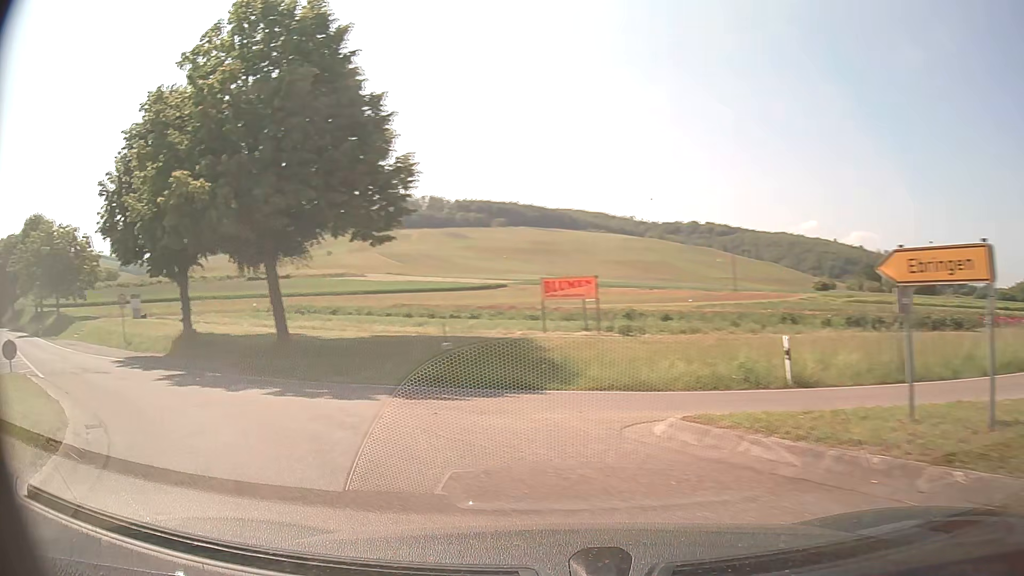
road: primary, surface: asphalt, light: Day
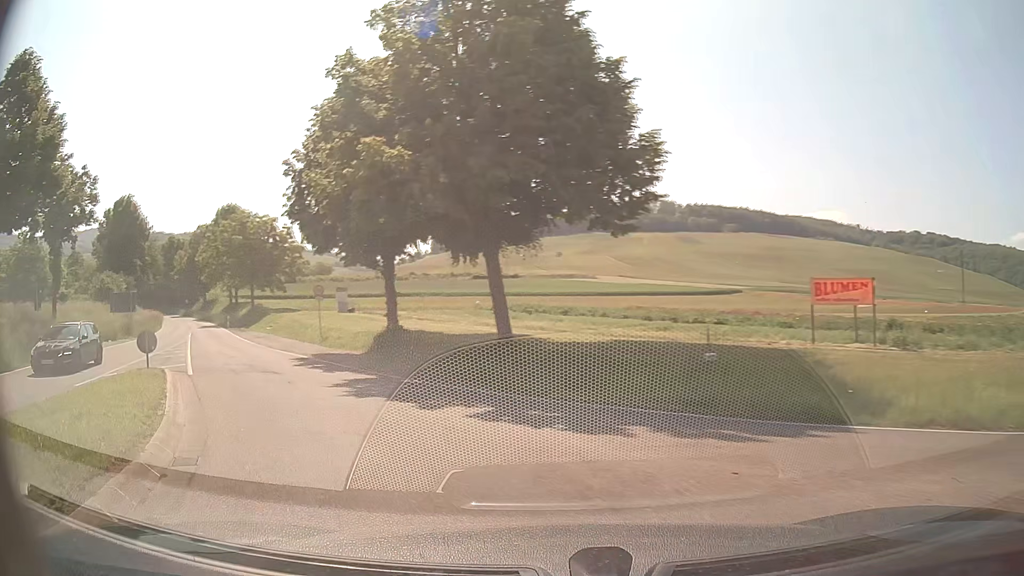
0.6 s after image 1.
(-0.7, +3.8) m; -19°
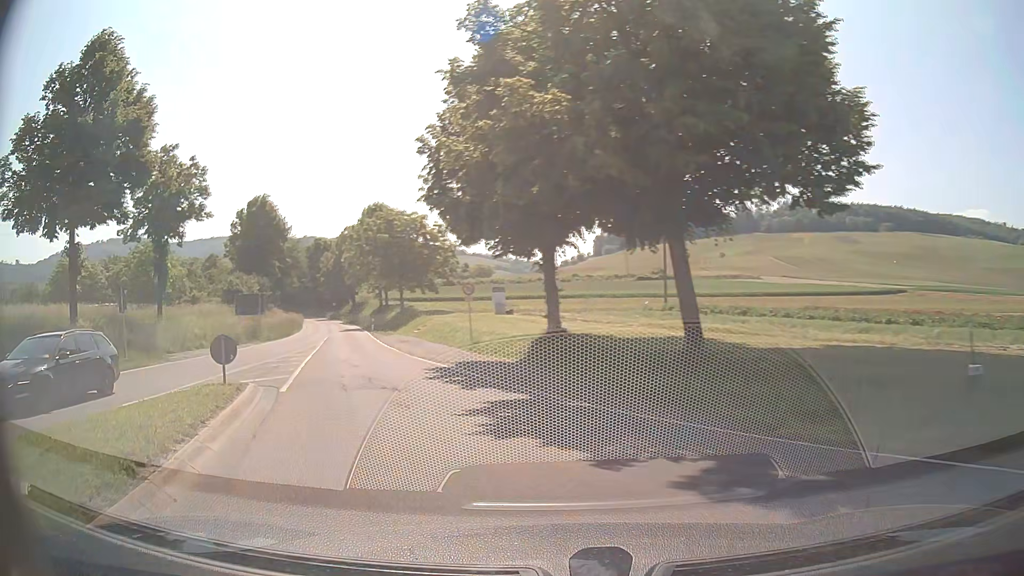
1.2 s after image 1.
(-0.4, +4.4) m; -12°
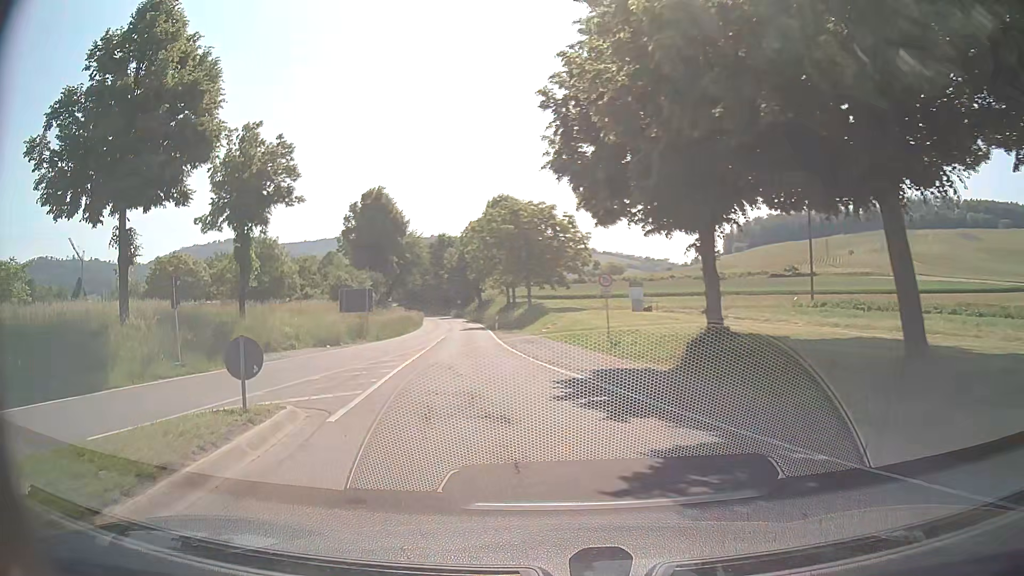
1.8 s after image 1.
(-0.5, +5.0) m; -11°
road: tertiary
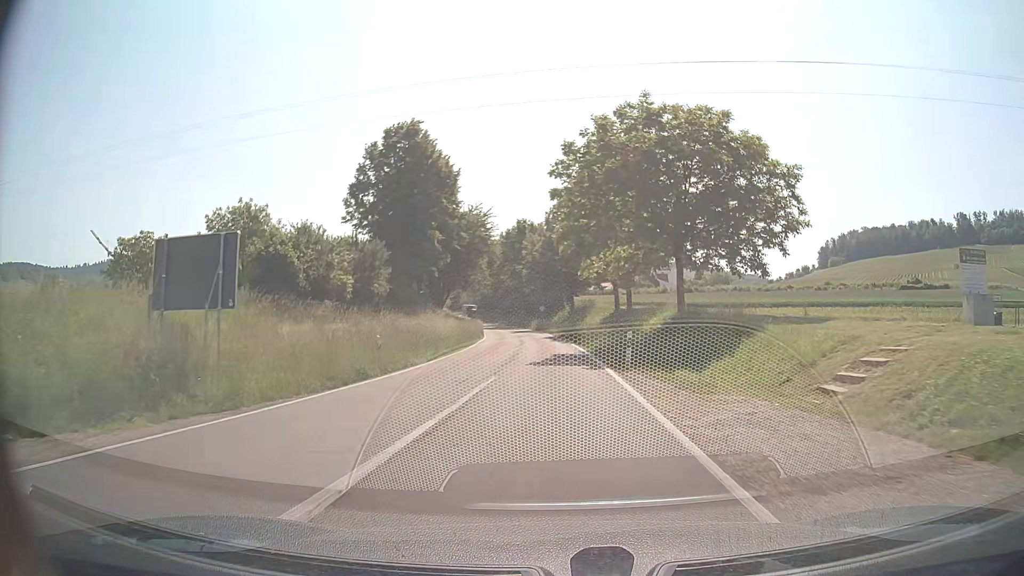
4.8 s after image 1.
(-3.6, +31.1) m; -7°
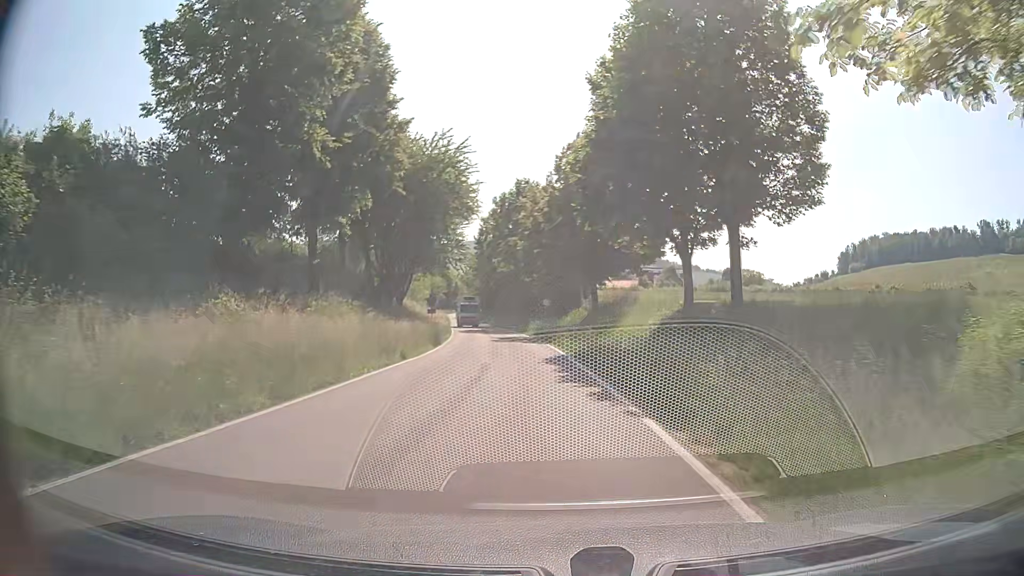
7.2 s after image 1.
(0.0, +27.7) m; -1°
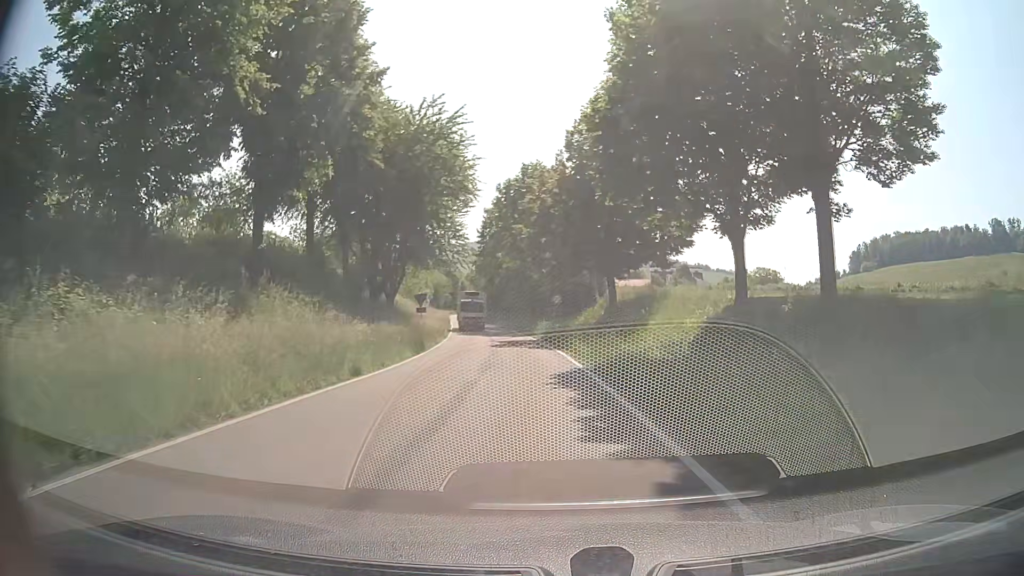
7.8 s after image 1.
(0.0, +7.0) m; 0°
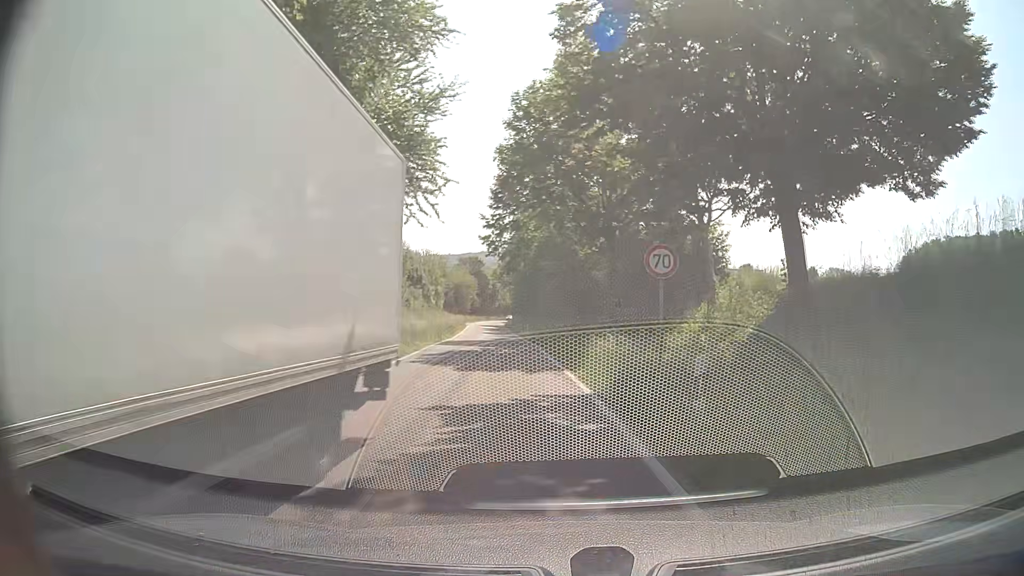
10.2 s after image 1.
(-1.0, +27.4) m; -4°
(0, +10) (-1, +20) (-2, +30) (-3, +40) (-4, +50) (-5, +60) (-6, +70) (-7, +80) (-7, +90) (-8, +100) m
